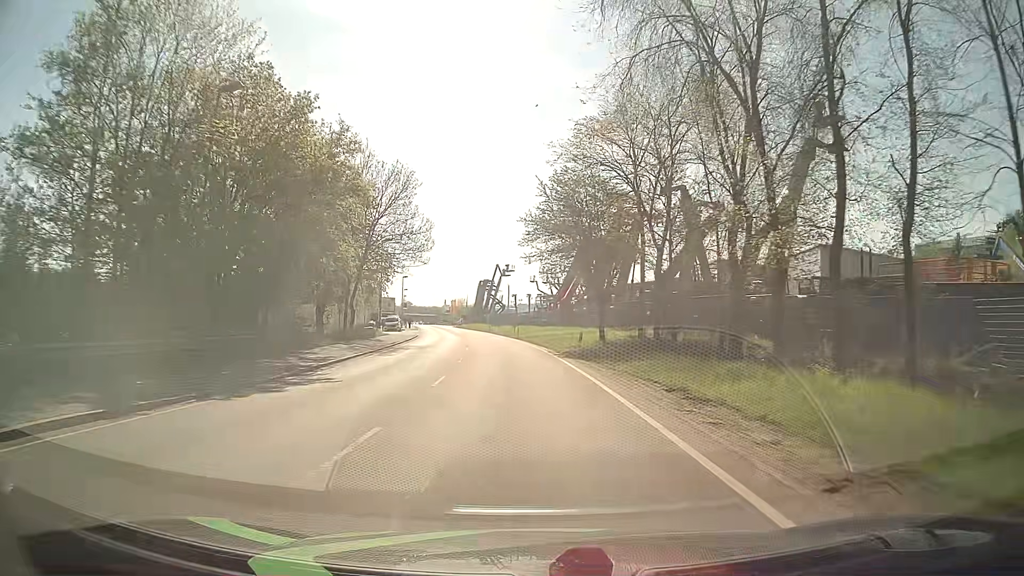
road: primary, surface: asphalt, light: Day
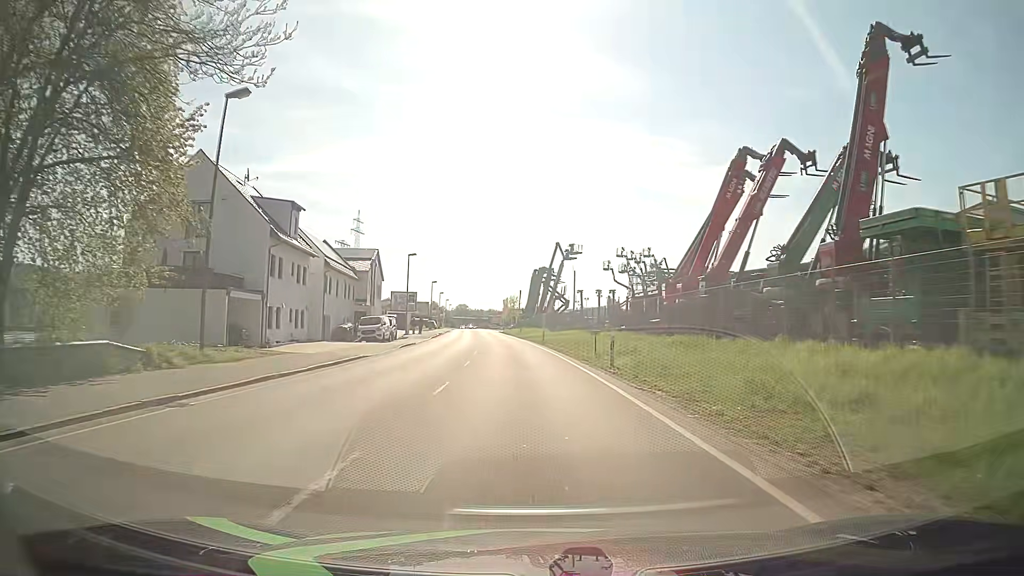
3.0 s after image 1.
(-1.9, +38.1) m; -6°
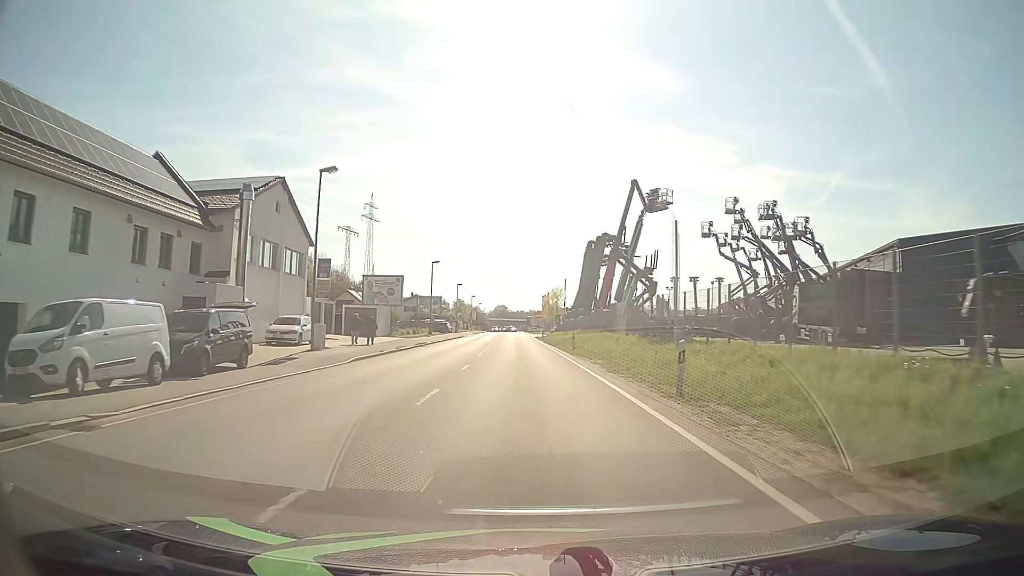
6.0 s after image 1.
(-1.1, +38.0) m; -3°
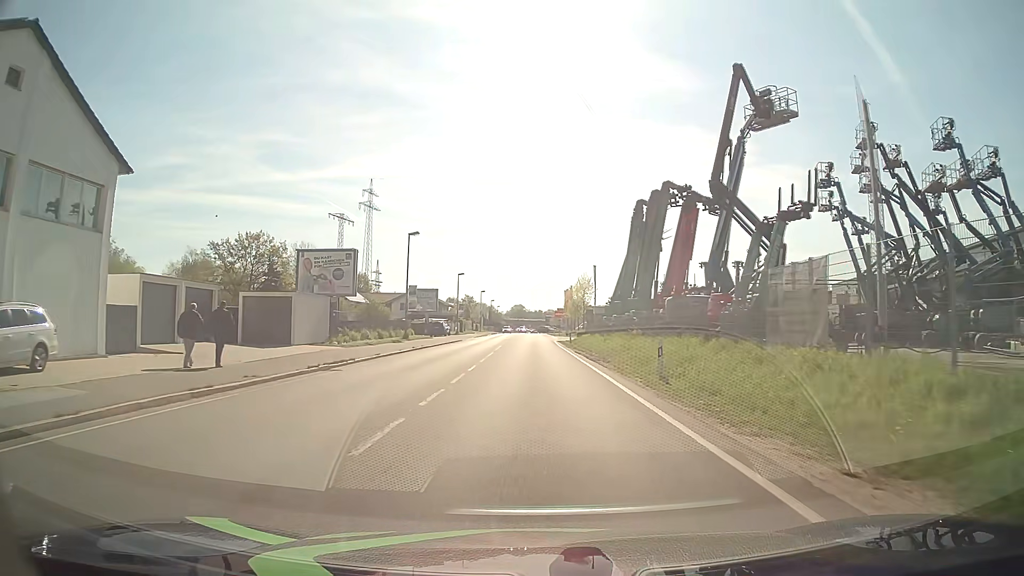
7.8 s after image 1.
(-0.4, +22.8) m; -2°
(0, +10) (0, +20) (0, +30) (0, +40) (0, +50) (0, +60) (0, +70) (0, +80) (0, +90) (0, +100) m
